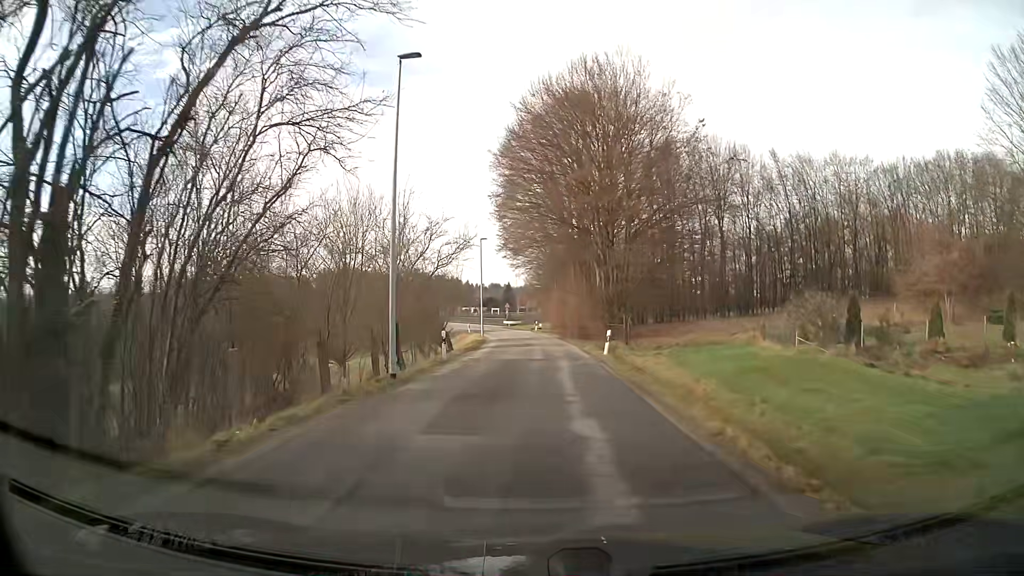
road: residential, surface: asphalt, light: Day
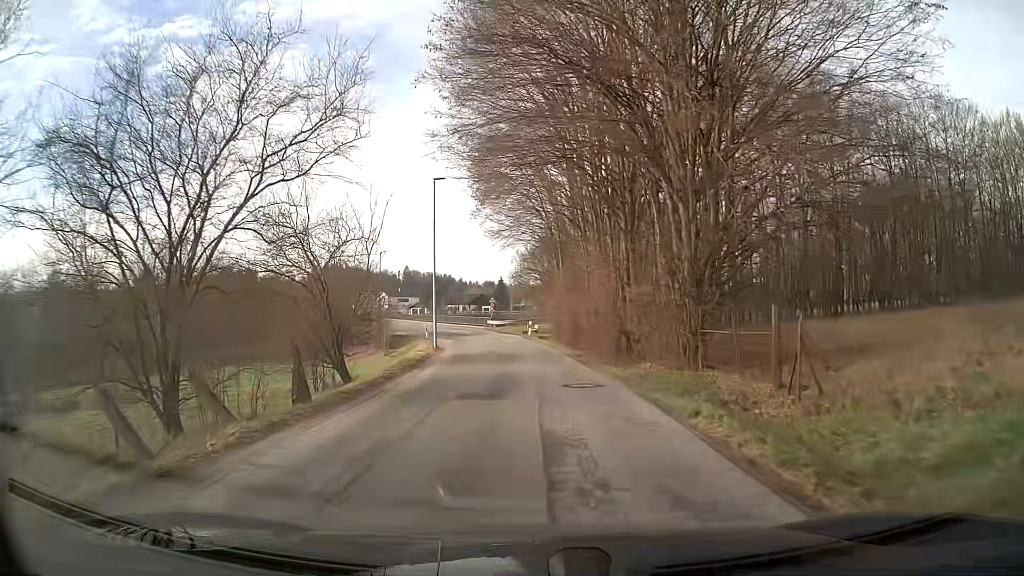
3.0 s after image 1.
(+0.1, +23.4) m; 0°
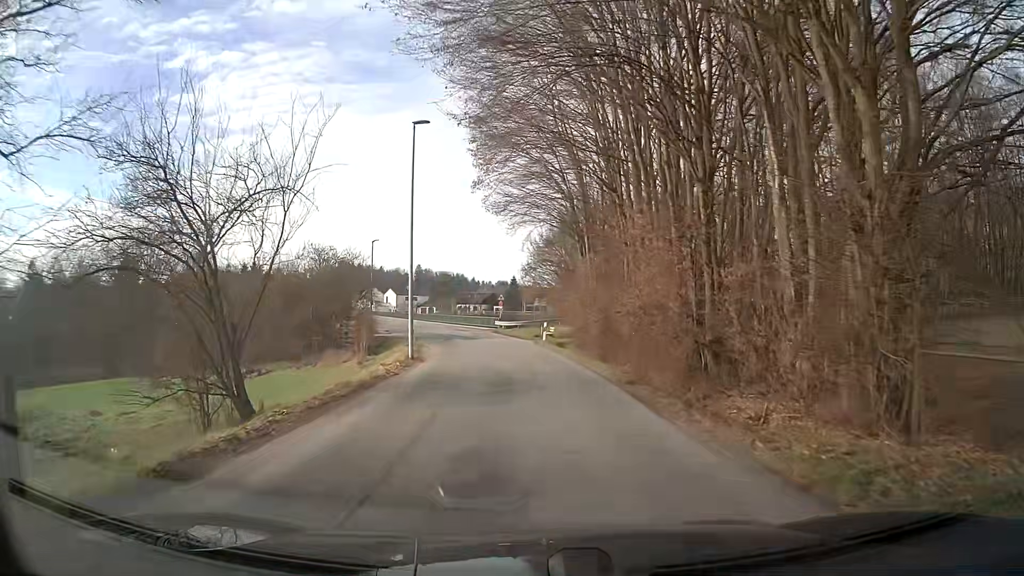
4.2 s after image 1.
(-0.1, +9.4) m; -1°
(0, +10) (0, +20) (-1, +30) (-3, +40) (-4, +50) (-7, +59) (-9, +69) (-12, +79) (-16, +88) (-19, +97) m
